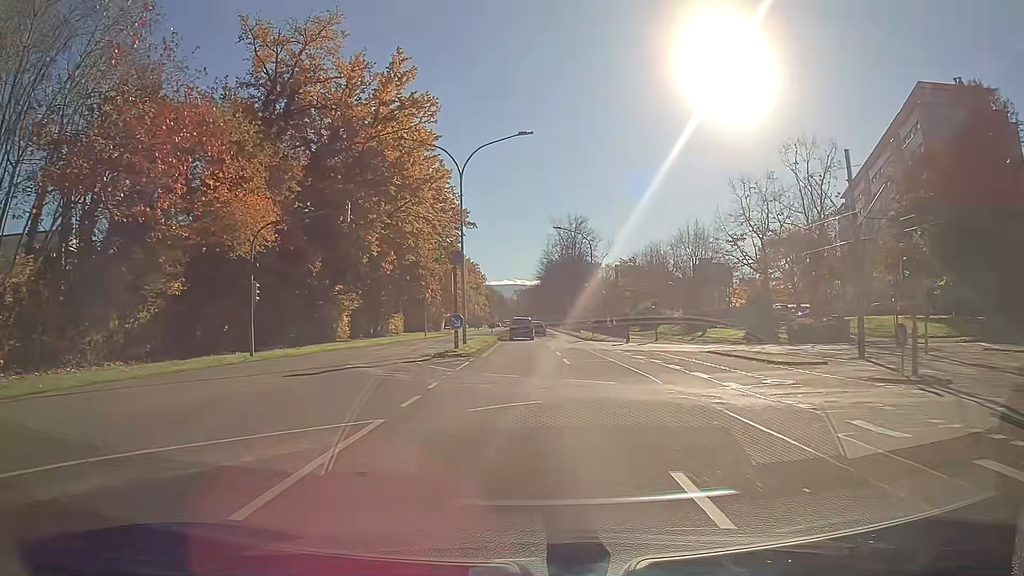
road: secondary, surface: asphalt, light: Day
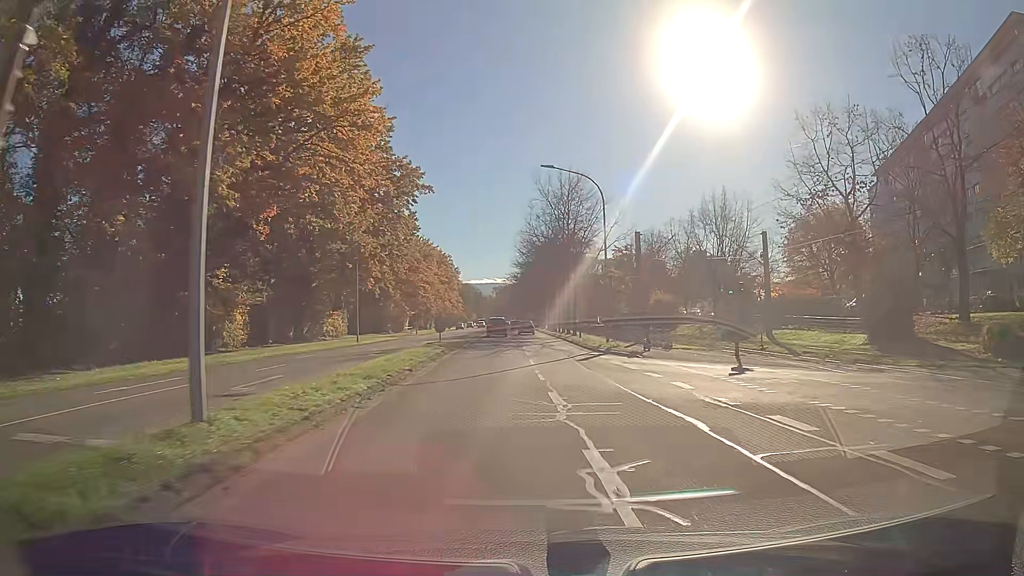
(+0.4, +22.9) m; +2°
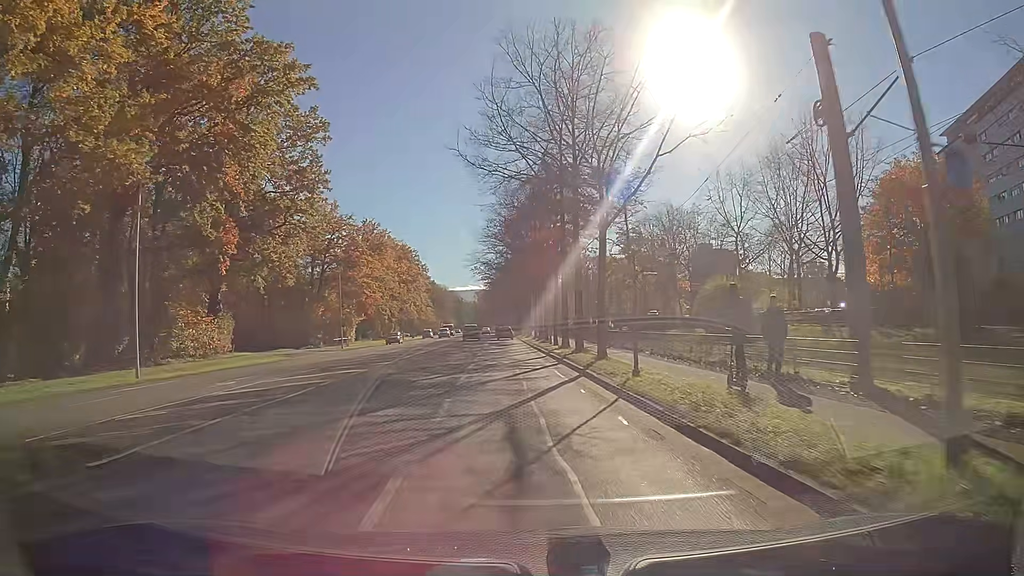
(+0.4, +30.3) m; +1°
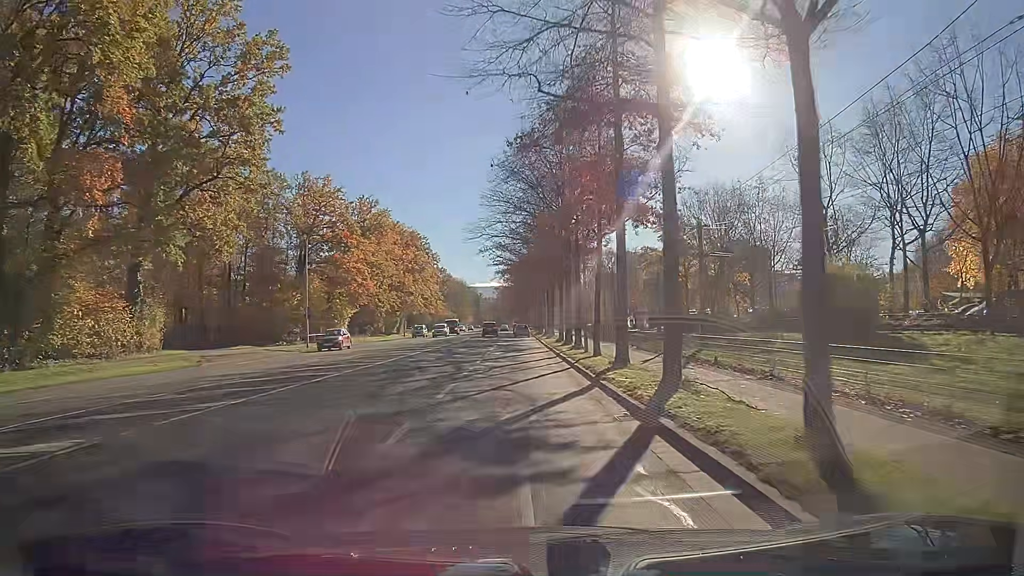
(-0.2, +15.1) m; -2°
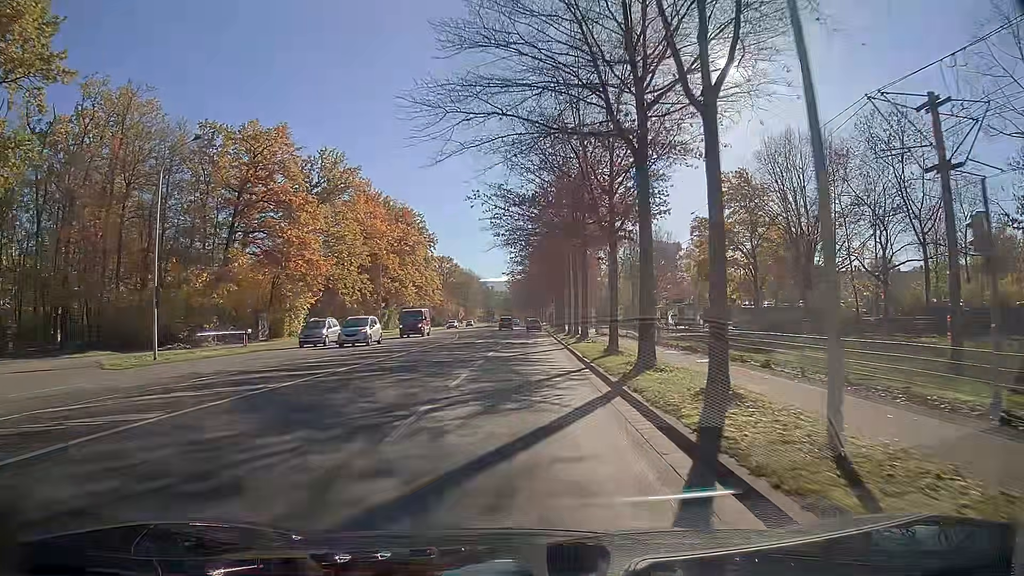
(-0.4, +22.7) m; -1°
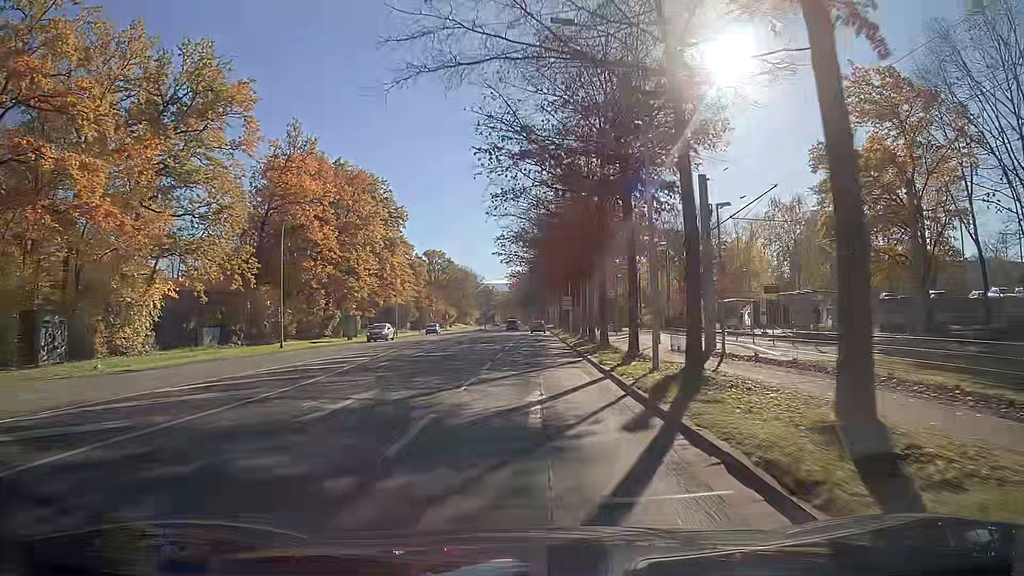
(+0.1, +30.3) m; 0°
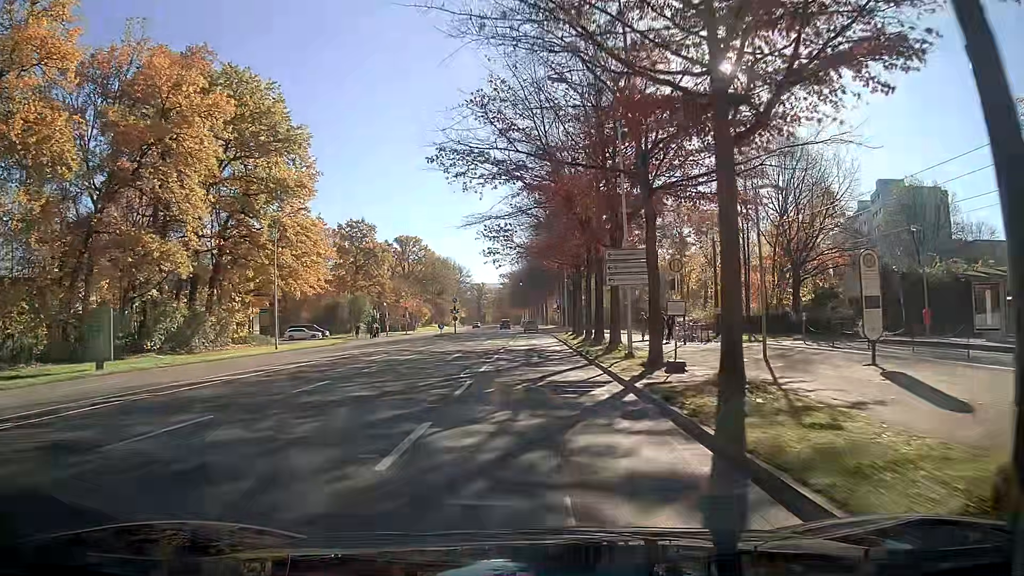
(0.0, +37.8) m; 0°
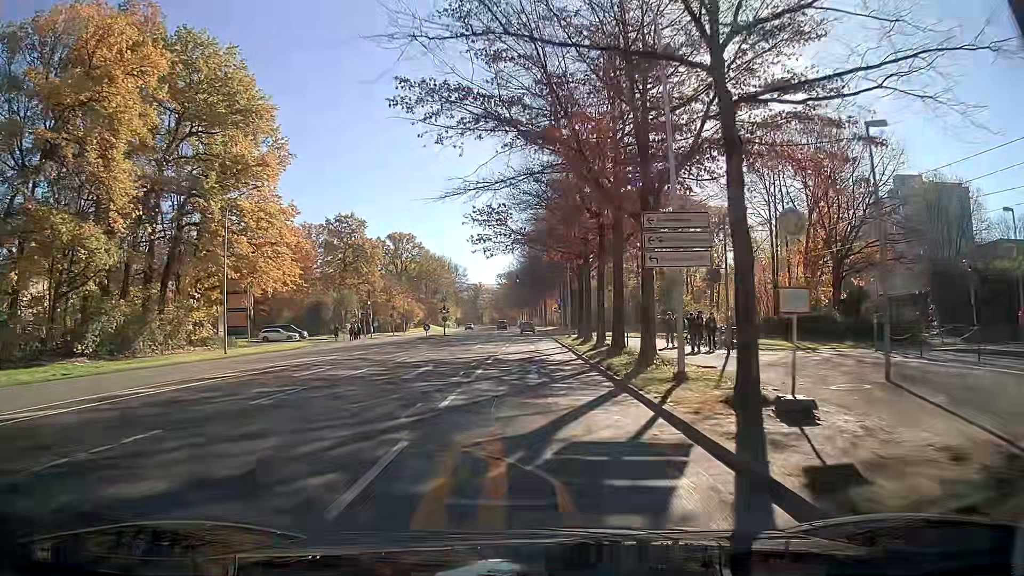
(0.0, +7.5) m; 0°
